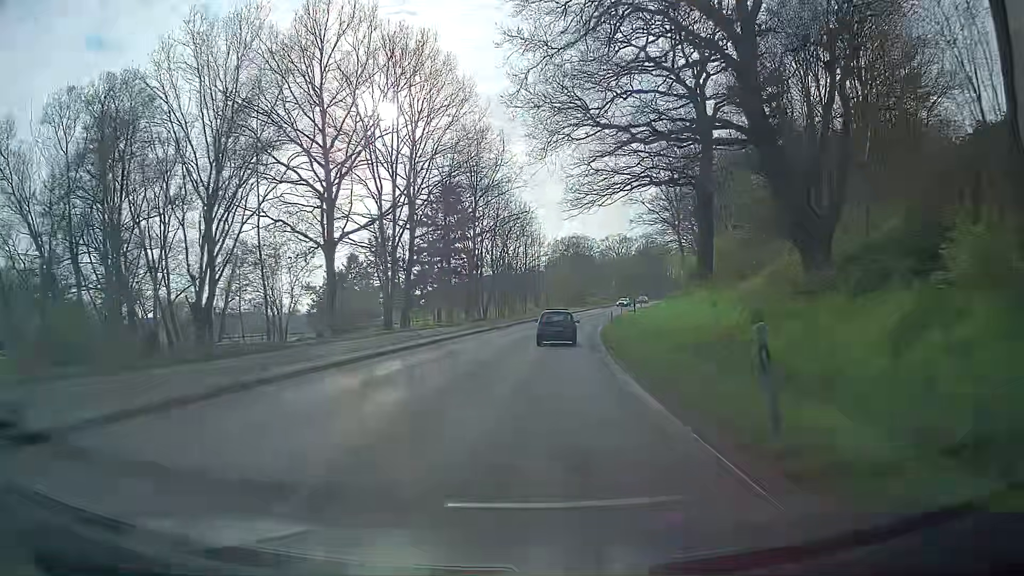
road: secondary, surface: asphalt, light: Day
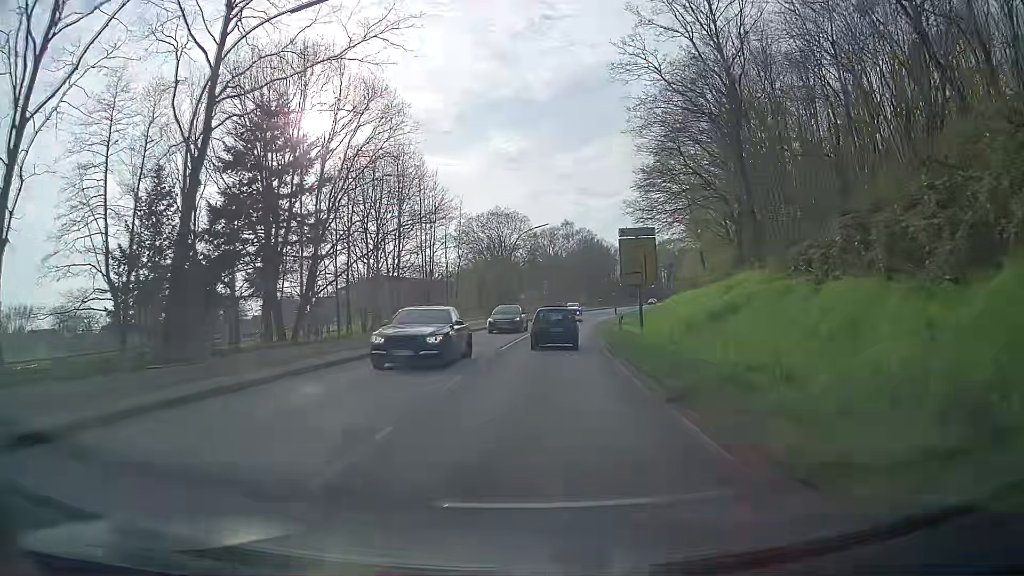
(+3.5, +44.8) m; +10°
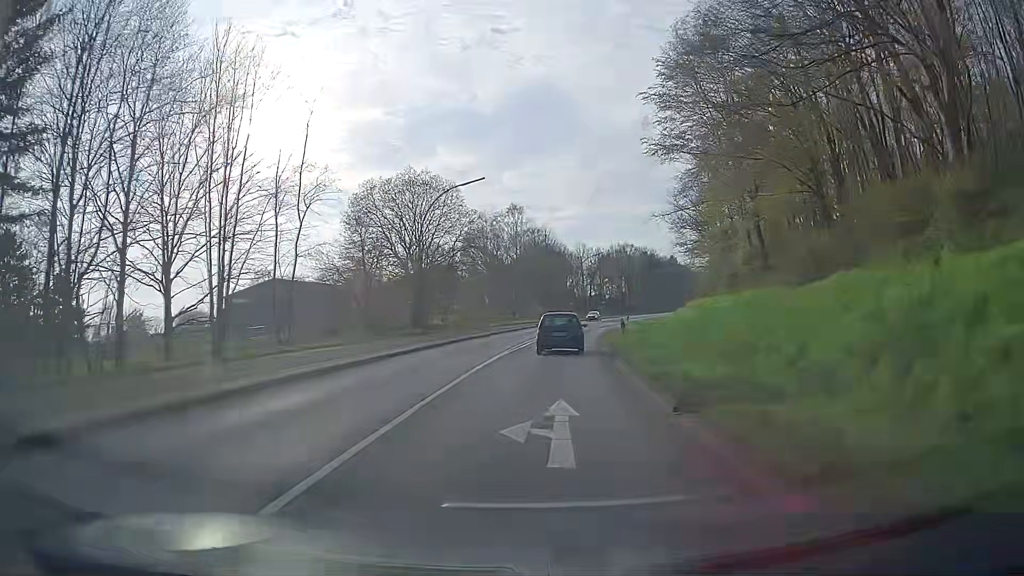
(+0.5, +31.1) m; +3°
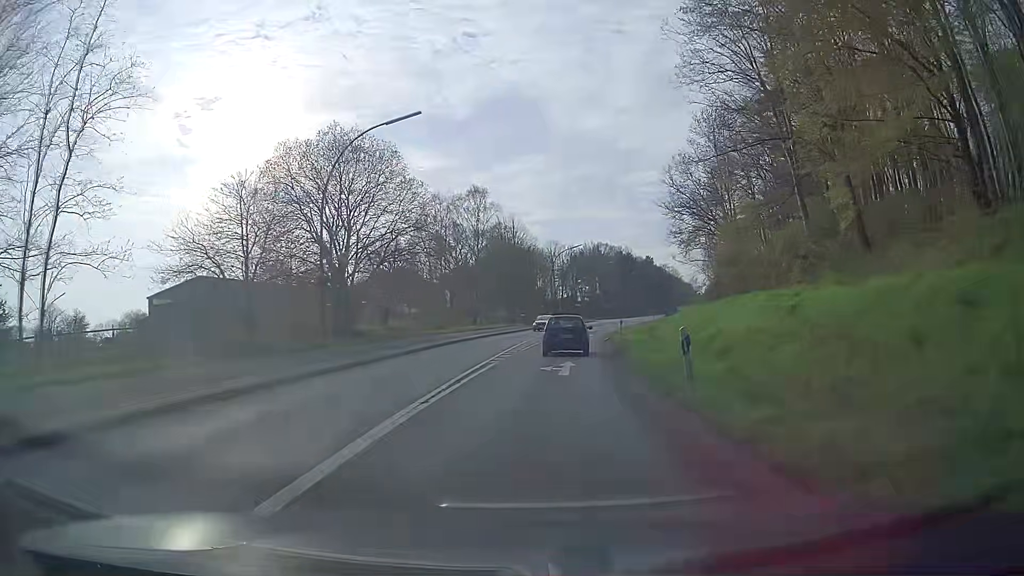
(+0.5, +15.2) m; +3°
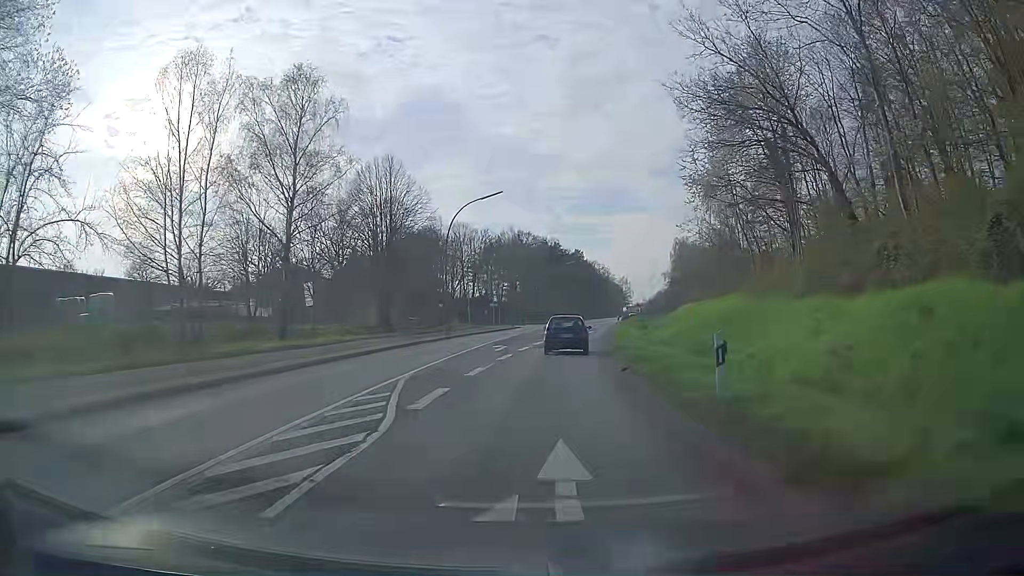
(+2.6, +38.6) m; +7°
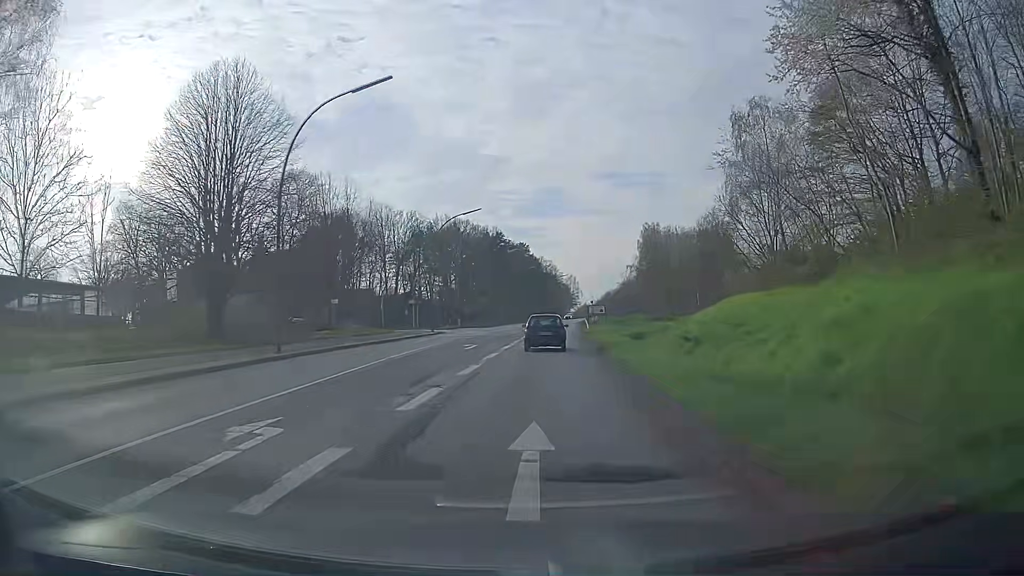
(+1.2, +24.0) m; +5°
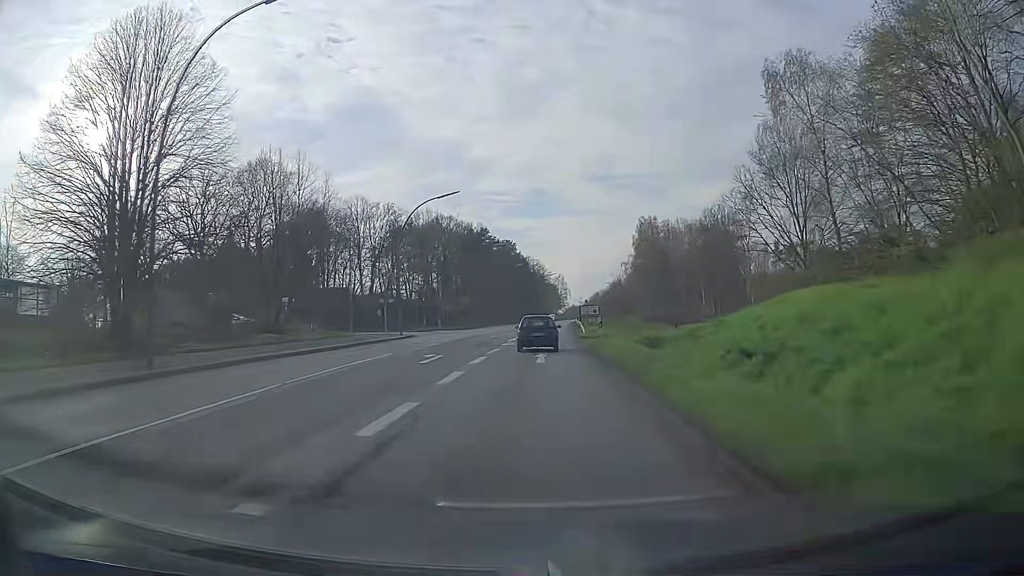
(+0.1, +8.2) m; +1°
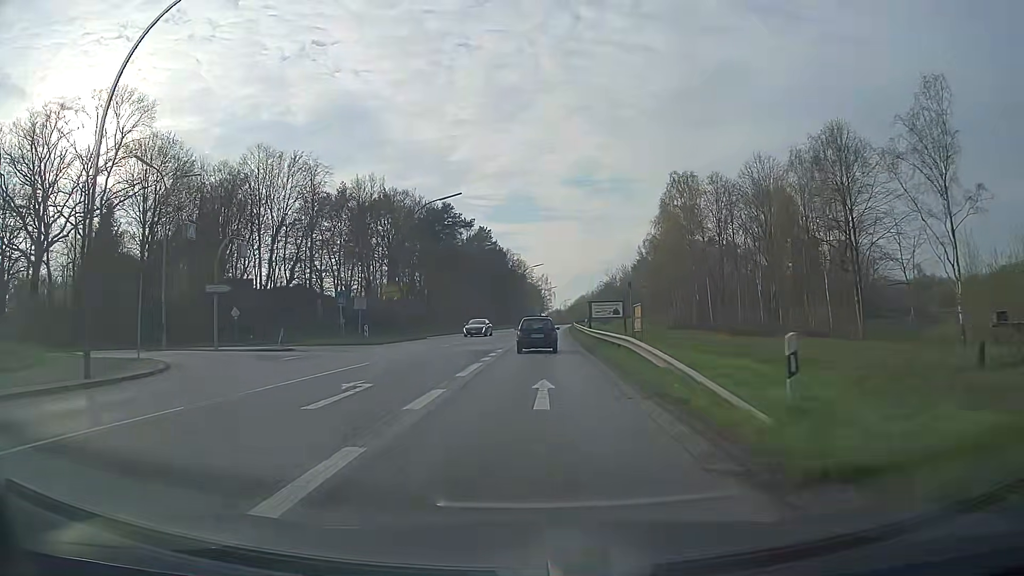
(+0.3, +33.9) m; +1°
